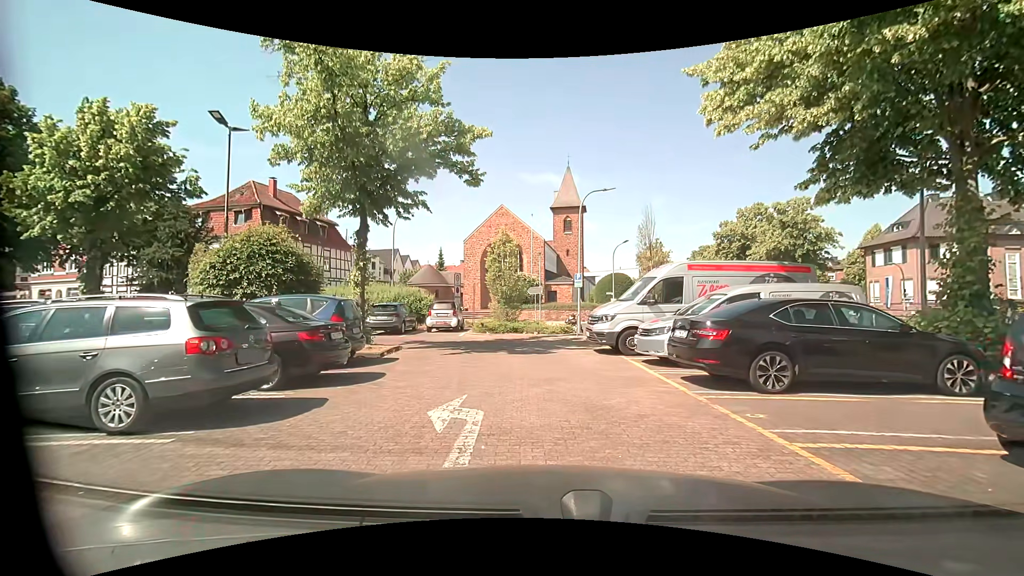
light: Day
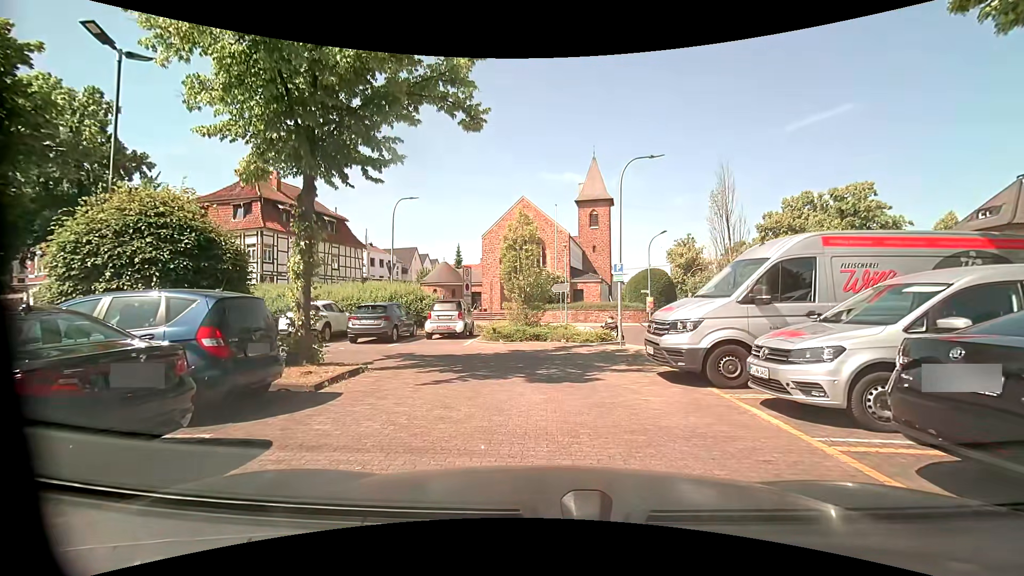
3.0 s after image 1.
(+0.2, +5.0) m; 0°
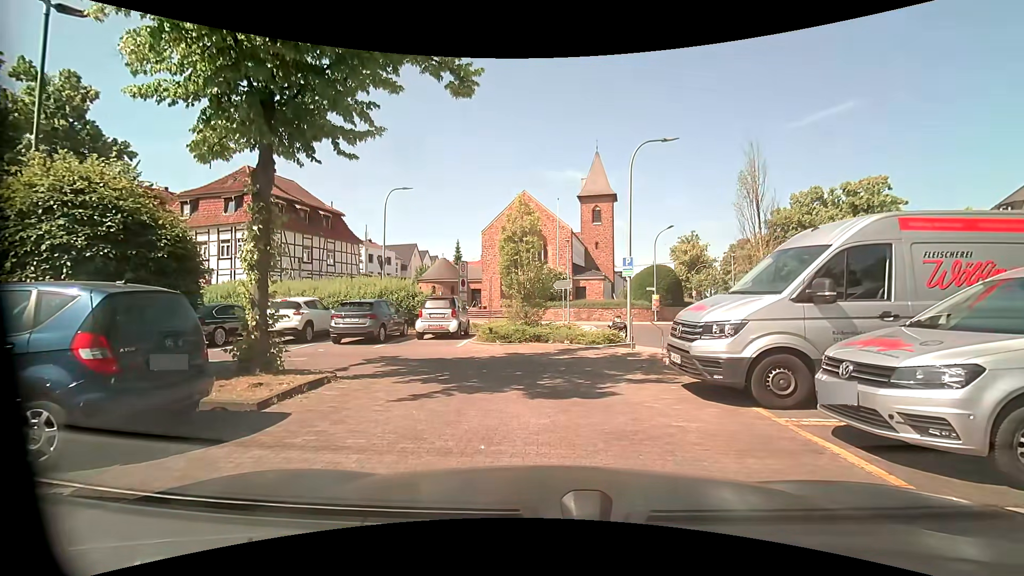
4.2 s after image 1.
(0.0, +1.5) m; -2°
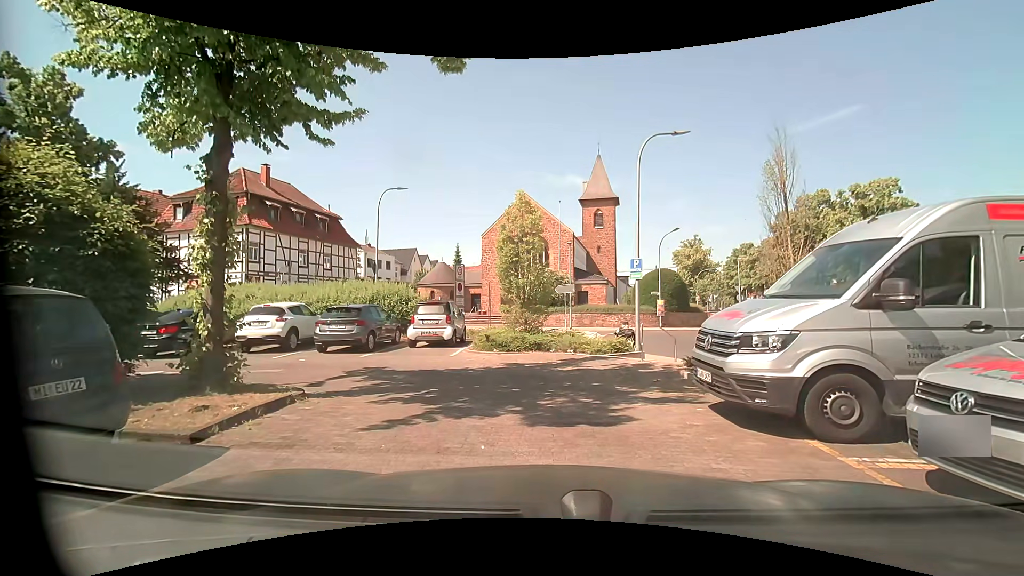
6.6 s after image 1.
(0.0, +1.2) m; 0°
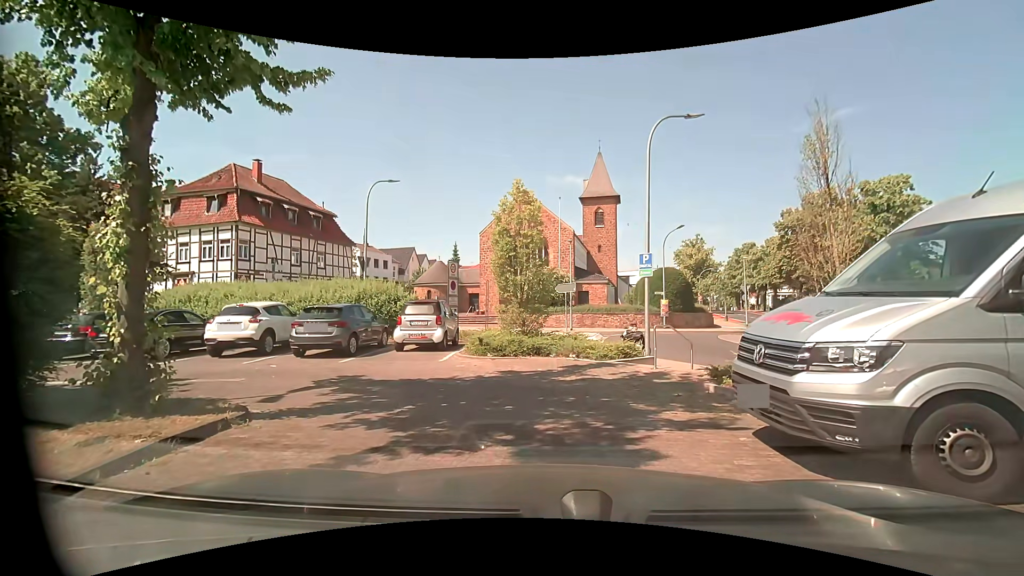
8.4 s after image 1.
(0.0, +1.4) m; 0°
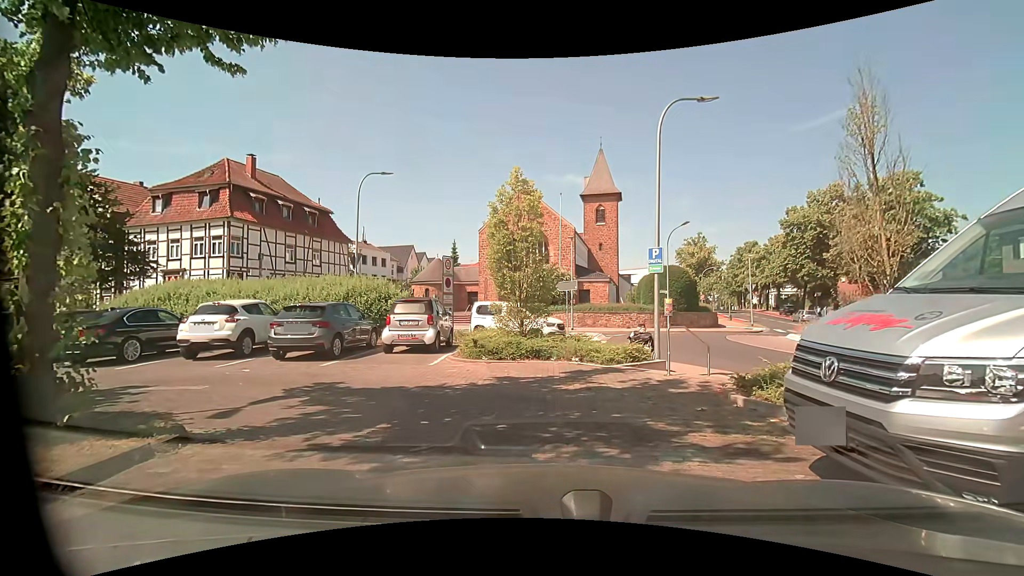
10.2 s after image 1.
(0.0, +1.1) m; 0°
